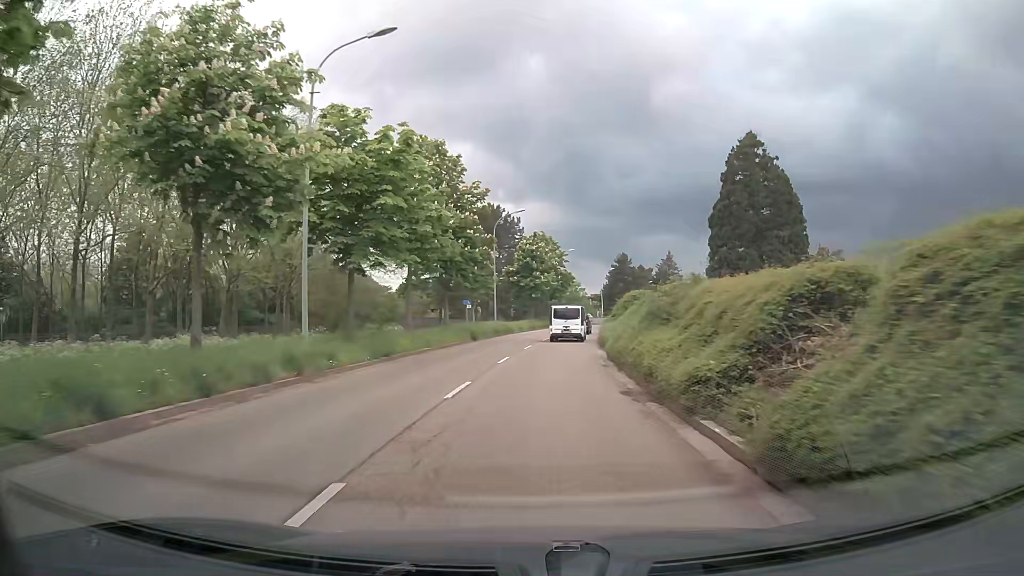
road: tertiary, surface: asphalt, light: Day
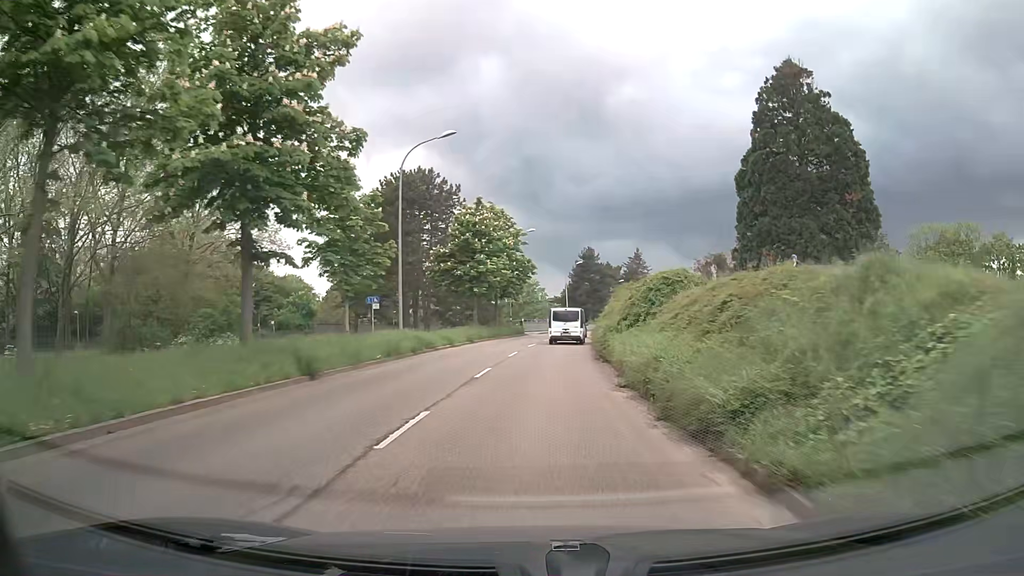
(+0.7, +22.2) m; +4°
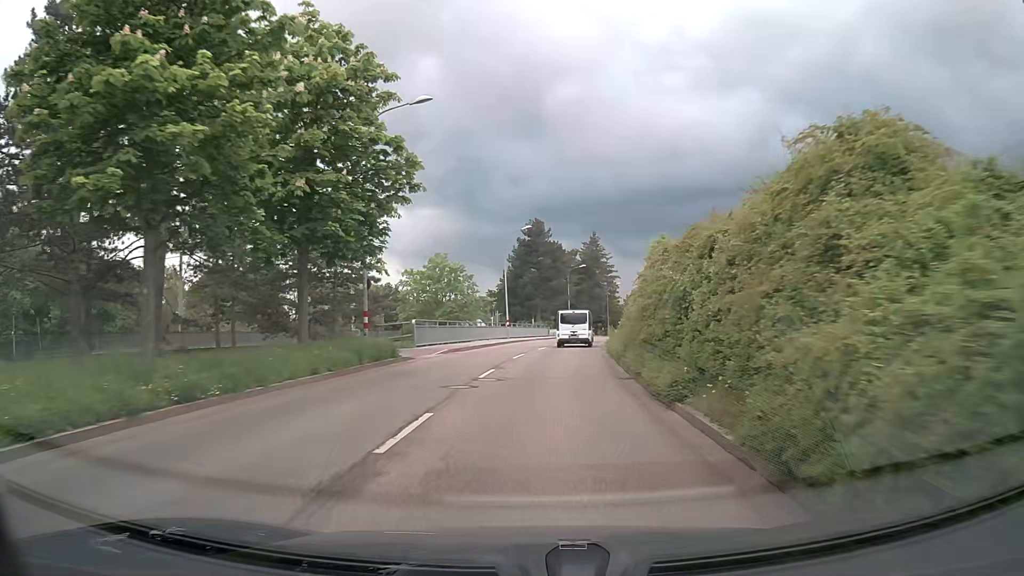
(+1.7, +36.0) m; +5°
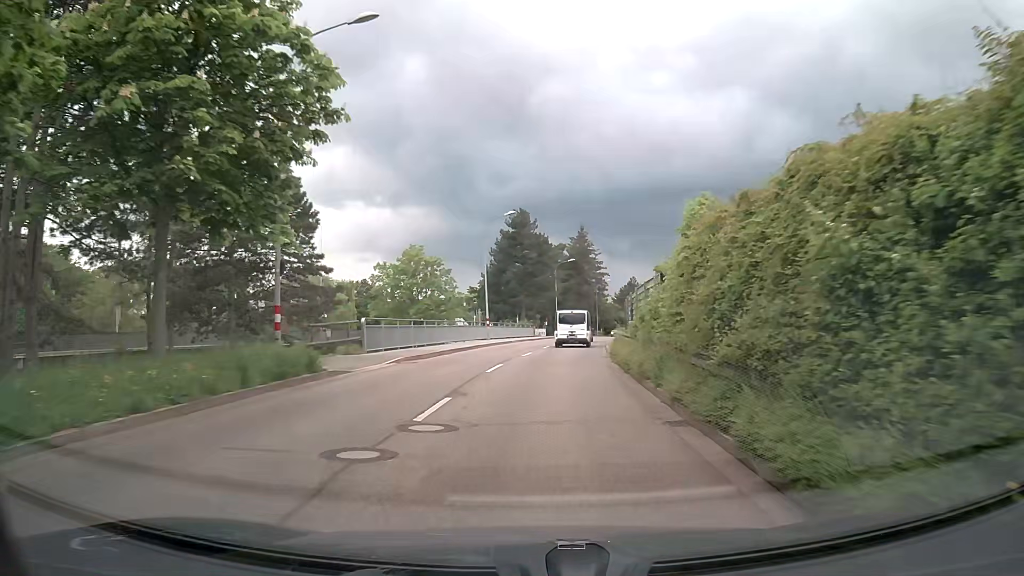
(+0.1, +7.0) m; +1°
(0, +10) (+1, +20) (+1, +30) (+3, +40) (+4, +50) (+5, +60) (+7, +70) (+9, +79) (+11, +89) (+14, +99) m
